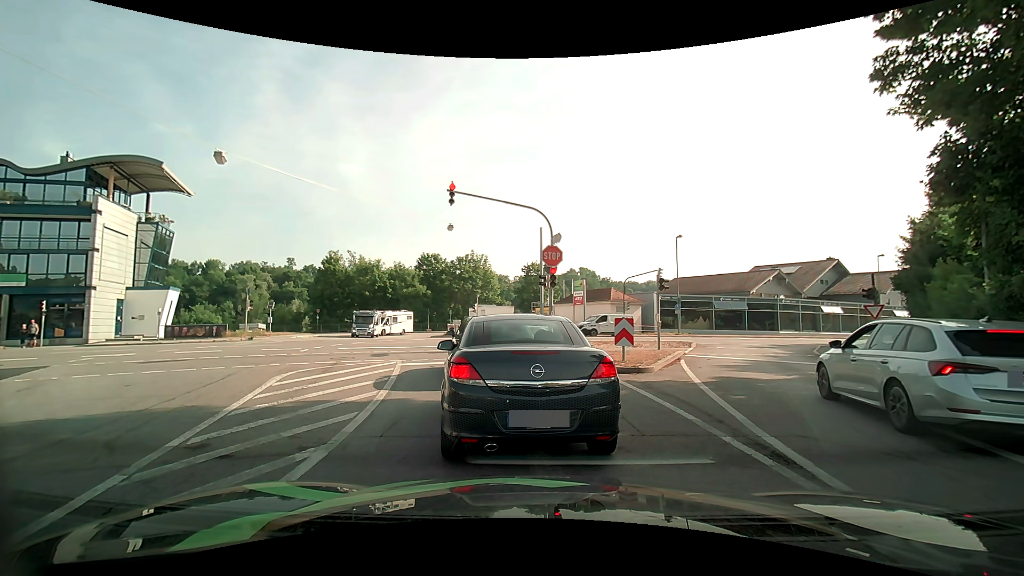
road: tertiary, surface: asphalt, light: Day
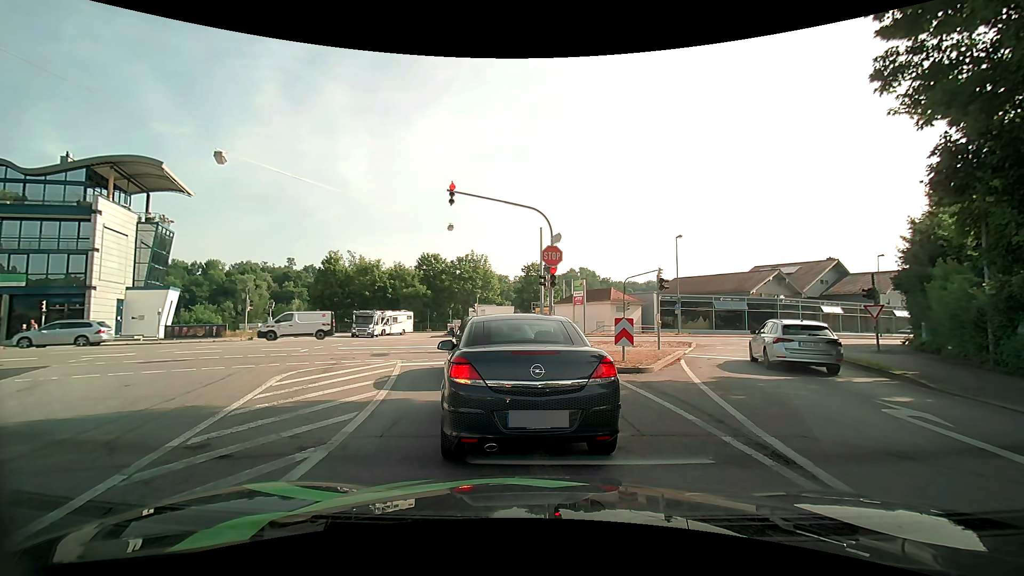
(0.0, 0.0) m; 0°
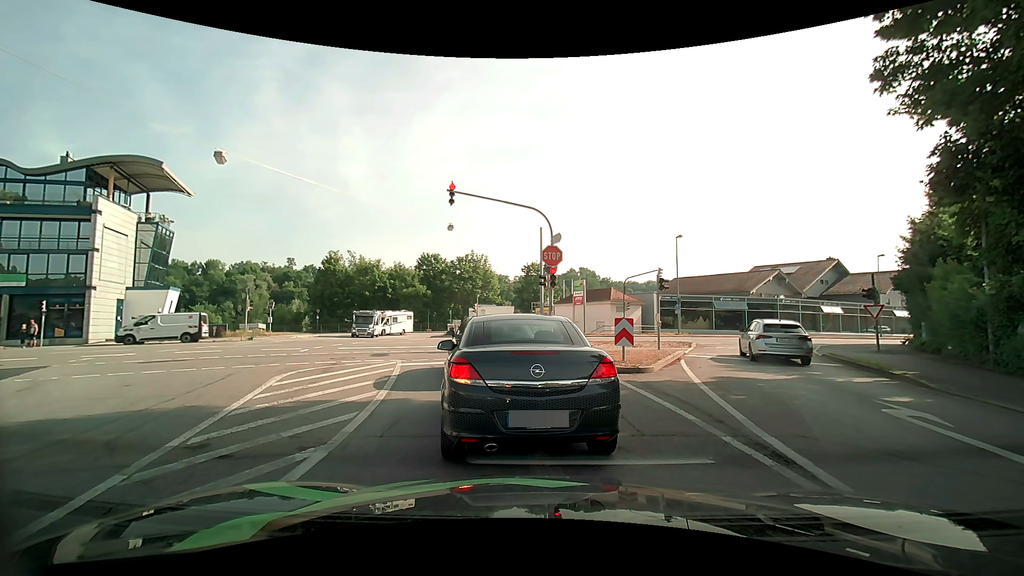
(0.0, 0.0) m; 0°
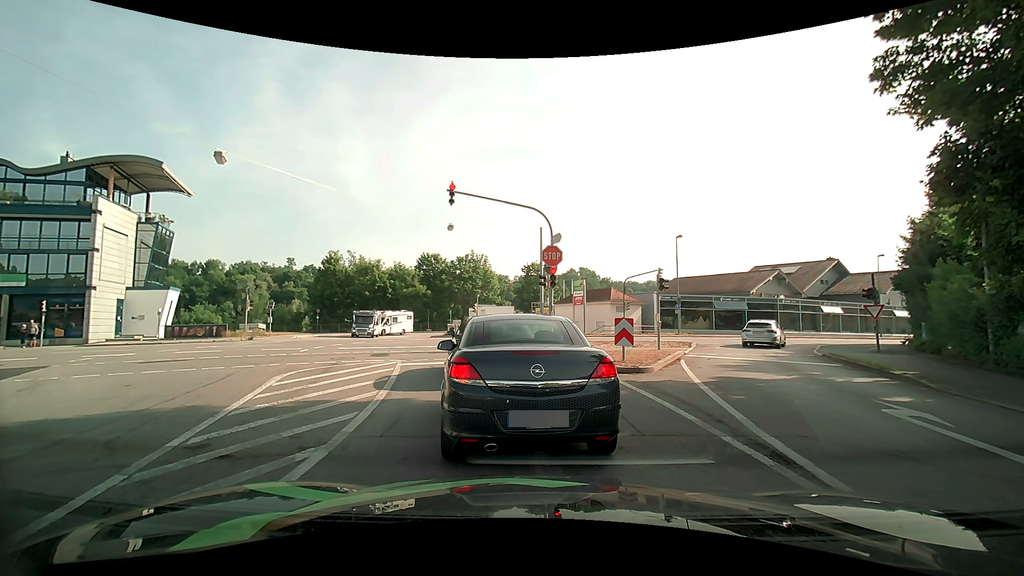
(0.0, 0.0) m; 0°
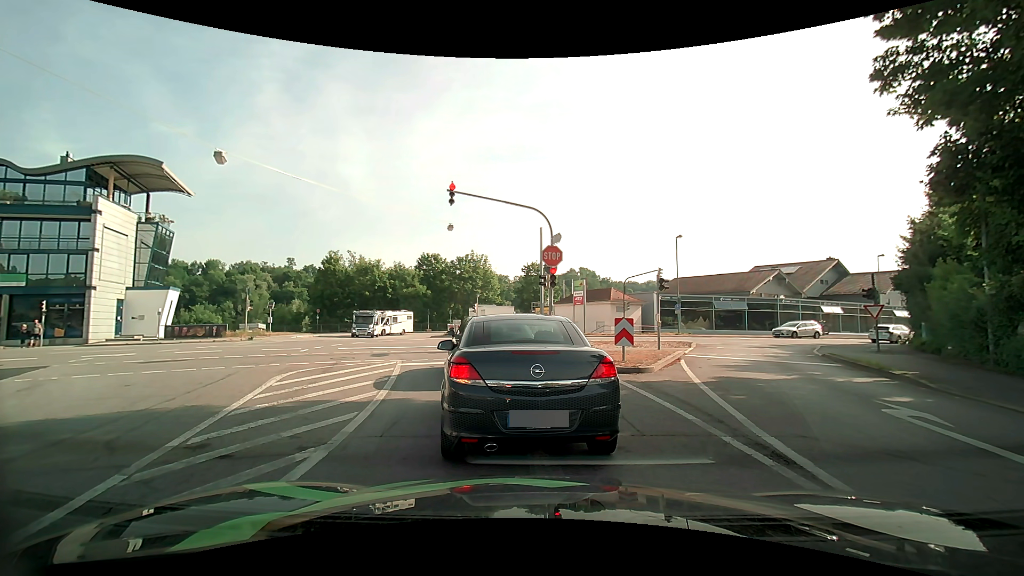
(0.0, 0.0) m; 0°
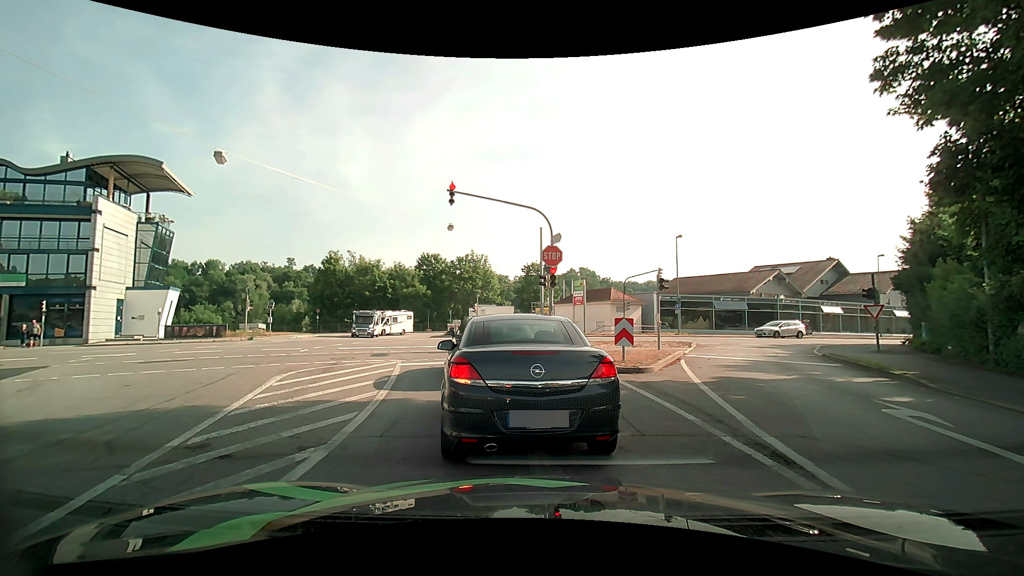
(0.0, 0.0) m; 0°
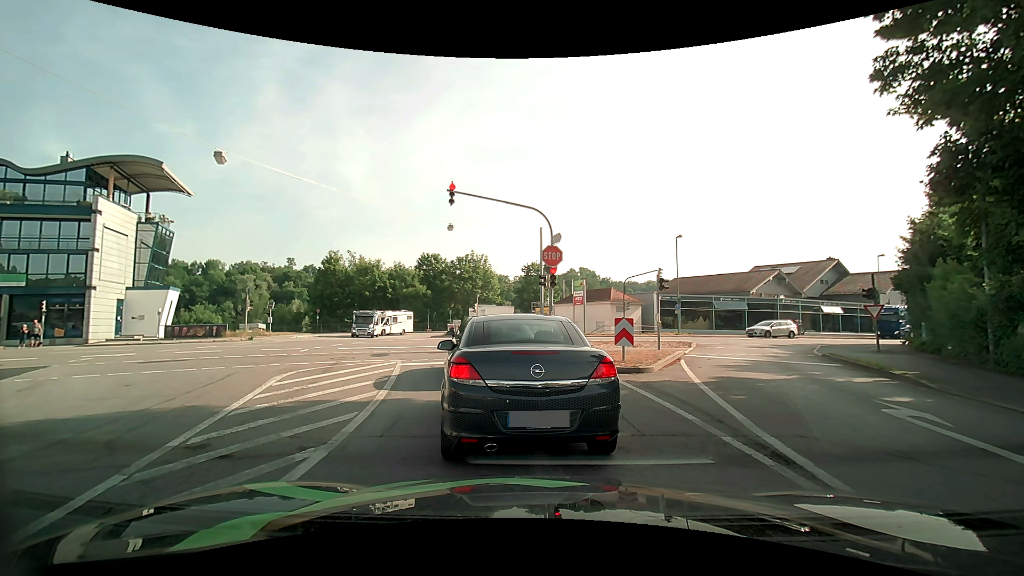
(0.0, 0.0) m; 0°
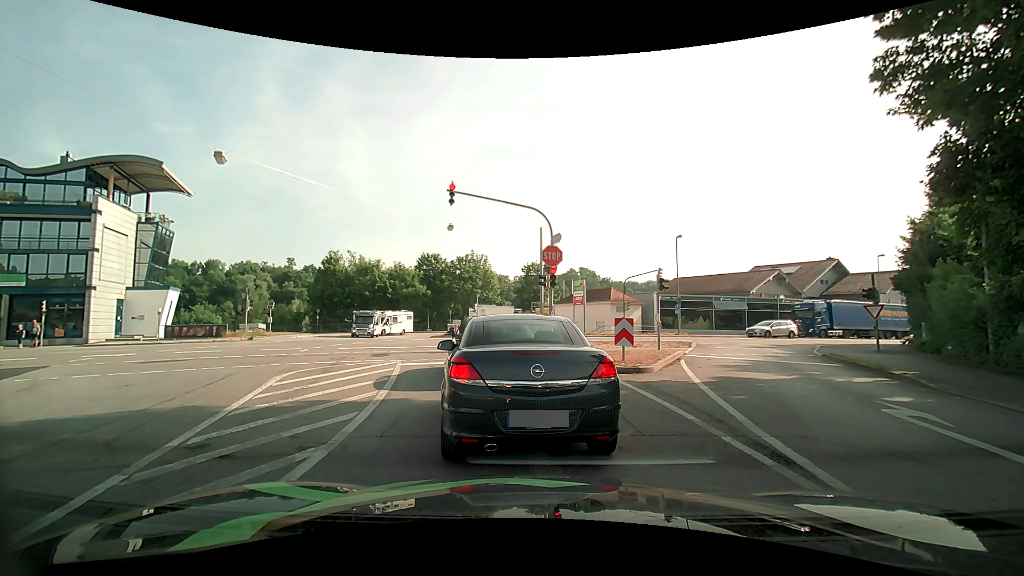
(0.0, 0.0) m; 0°
(-1, +10) (-4, +19) (-10, +28) (-19, +32) (-28, +31) (-37, +26) (-46, +22) (-55, +18) (-64, +13) (-74, +9) m
